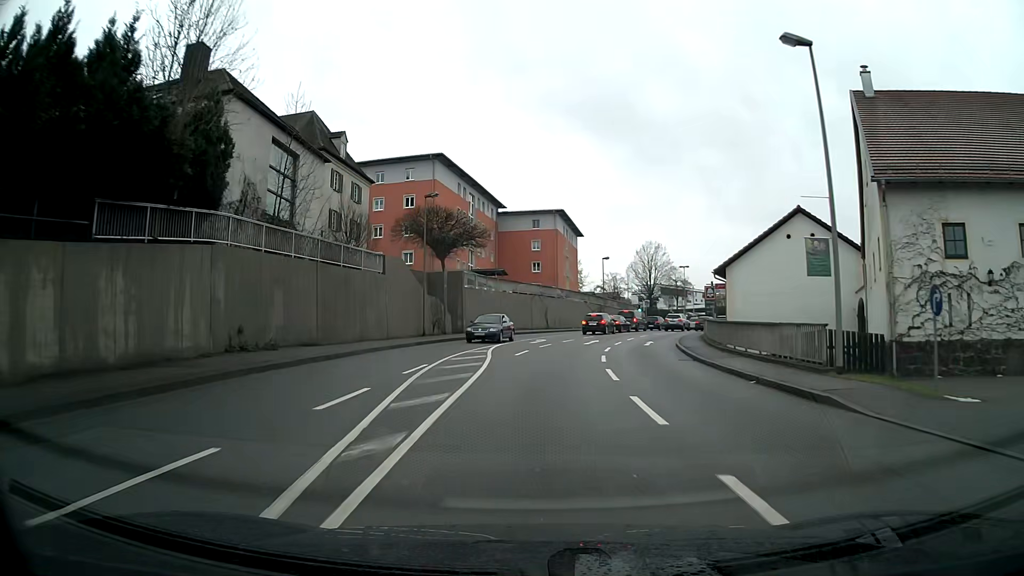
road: tertiary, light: Day
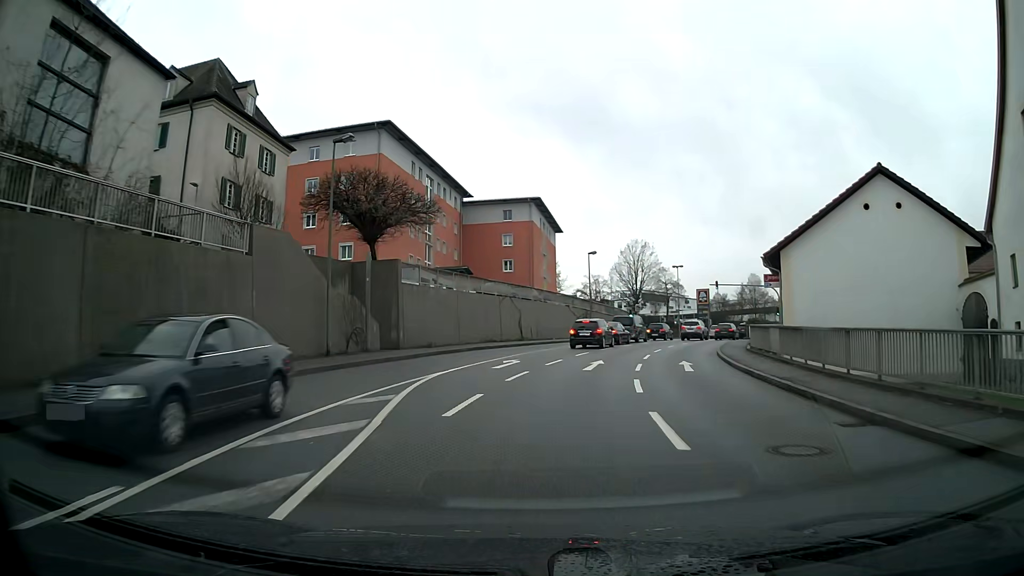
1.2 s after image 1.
(+0.3, +13.6) m; +3°
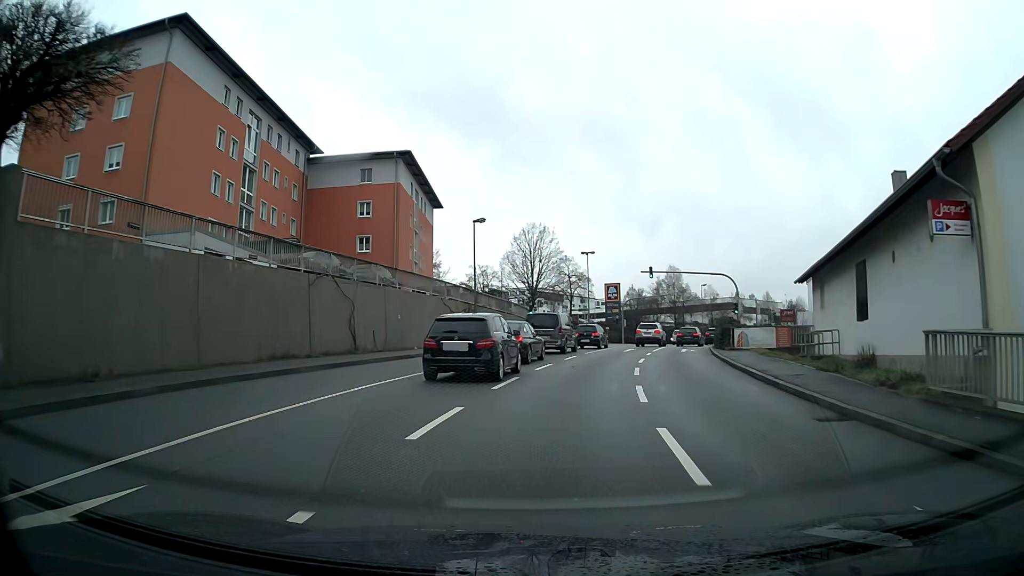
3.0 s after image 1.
(+1.6, +19.8) m; +9°
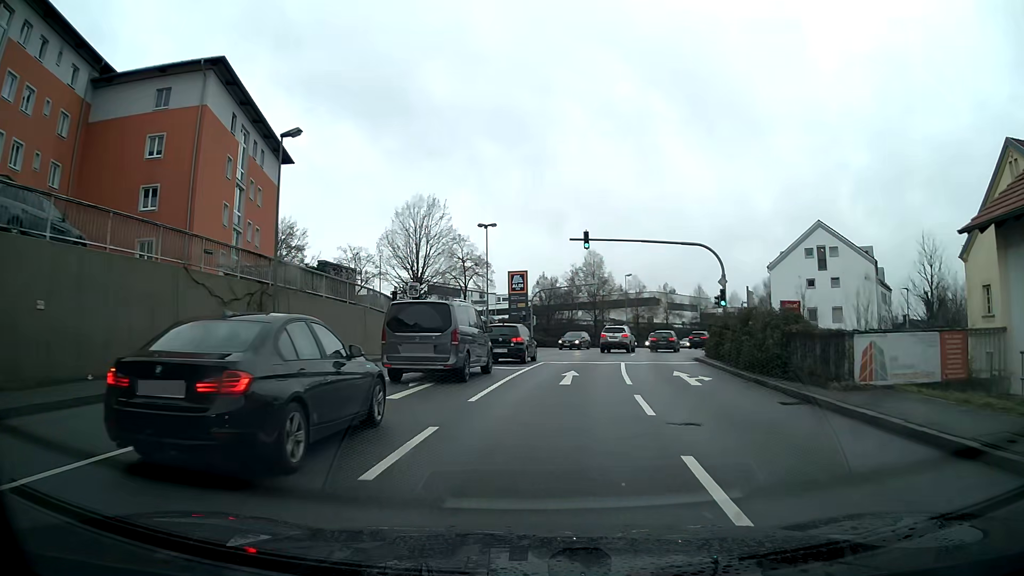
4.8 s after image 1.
(+1.5, +19.8) m; +8°
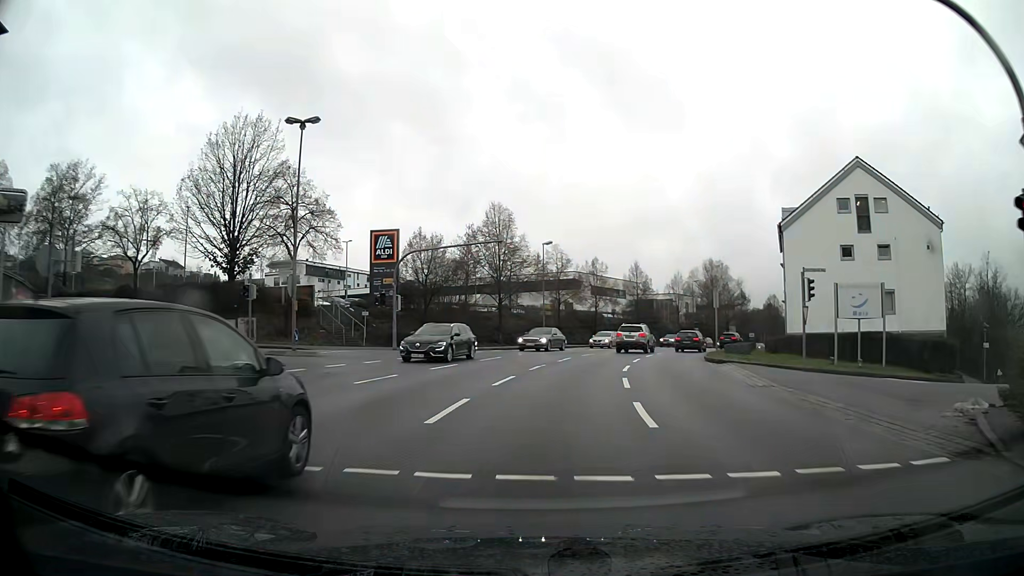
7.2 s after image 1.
(+2.0, +27.3) m; +8°
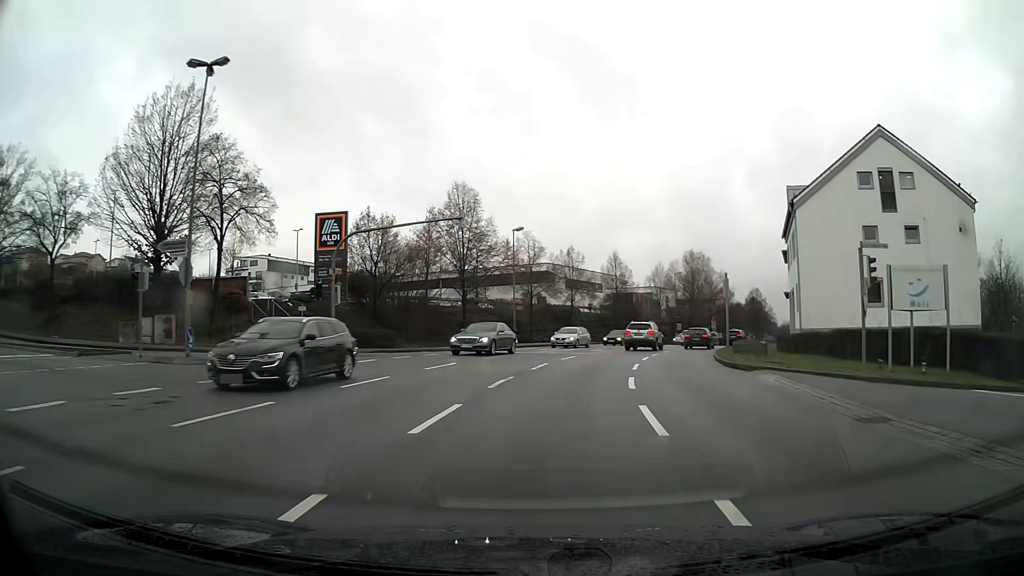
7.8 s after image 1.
(+0.2, +7.2) m; +3°
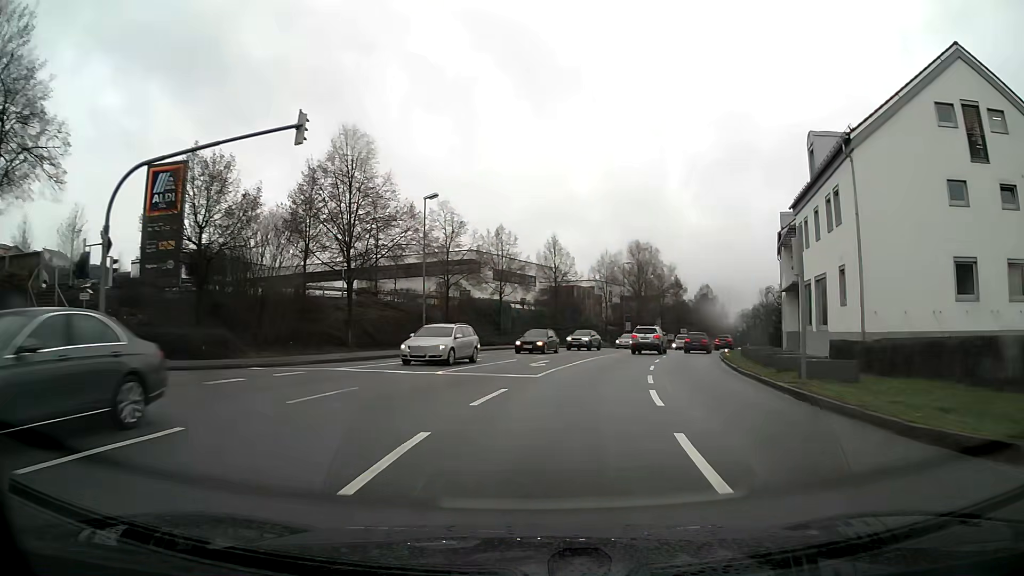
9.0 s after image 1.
(+0.8, +14.8) m; +7°
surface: asphalt
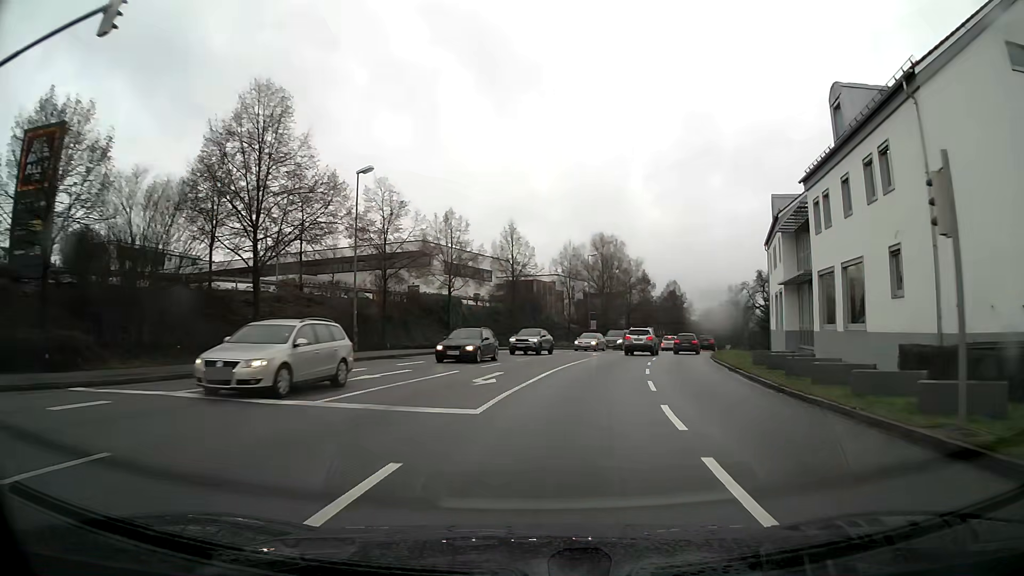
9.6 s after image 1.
(+0.2, +7.6) m; +4°
(0, +10) (+1, +20) (+3, +30) (+5, +40) (+8, +49) (+10, +59) (+13, +68) (+16, +78) (+19, +88) (+22, +97) m
